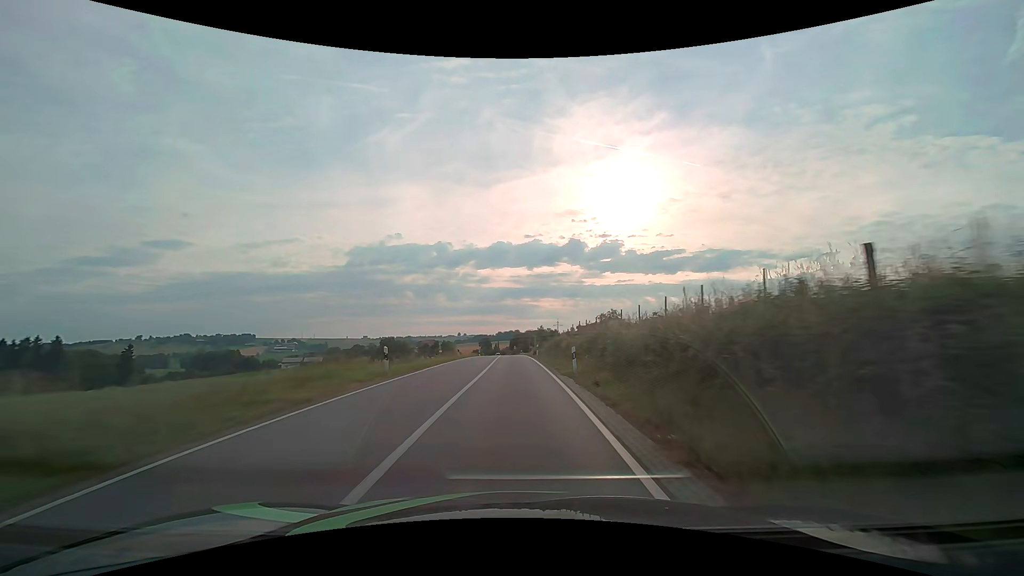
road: secondary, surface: asphalt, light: Day
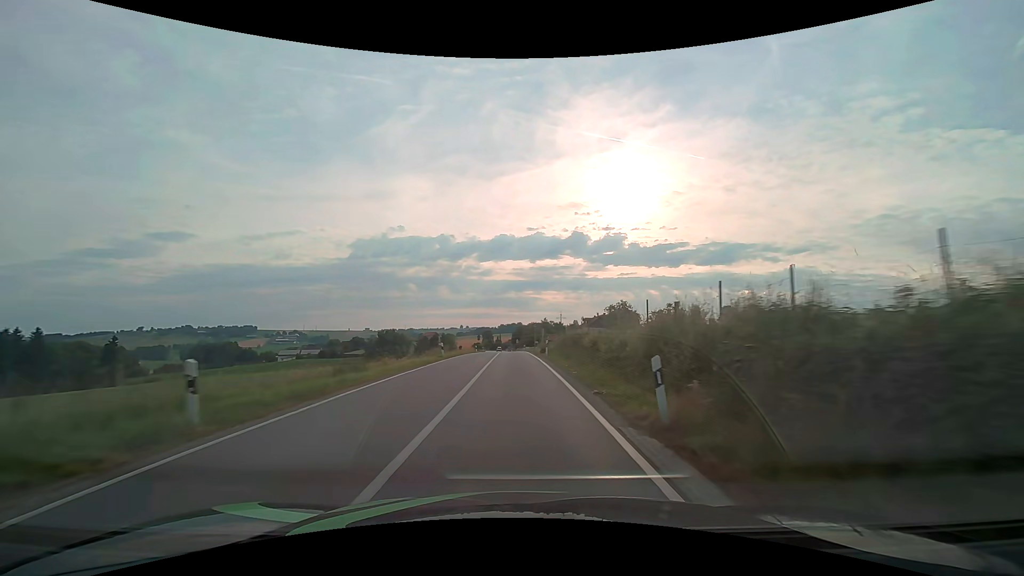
(0.0, +10.9) m; 0°
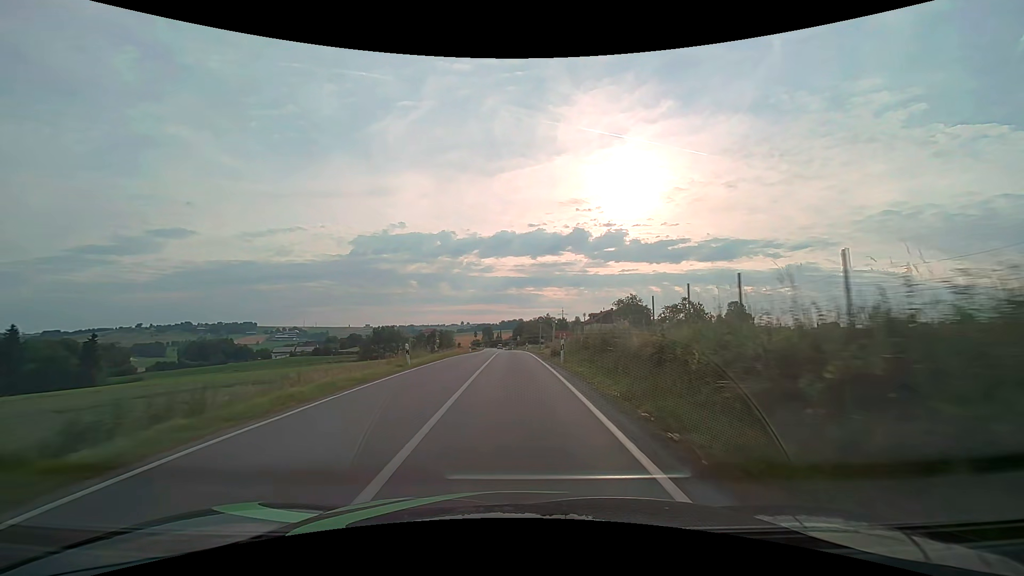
(0.0, +11.0) m; 0°
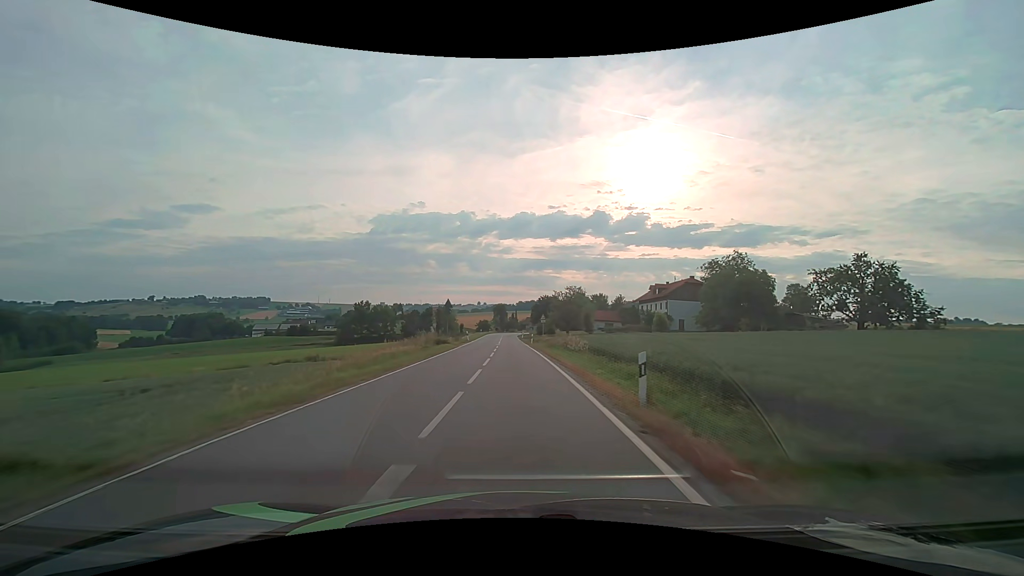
(-0.7, +55.1) m; -2°
(0, +10) (0, +20) (0, +30) (0, +40) (0, +50) (-1, +60) (-1, +70) (-1, +80) (-1, +90) (-1, +100) m
